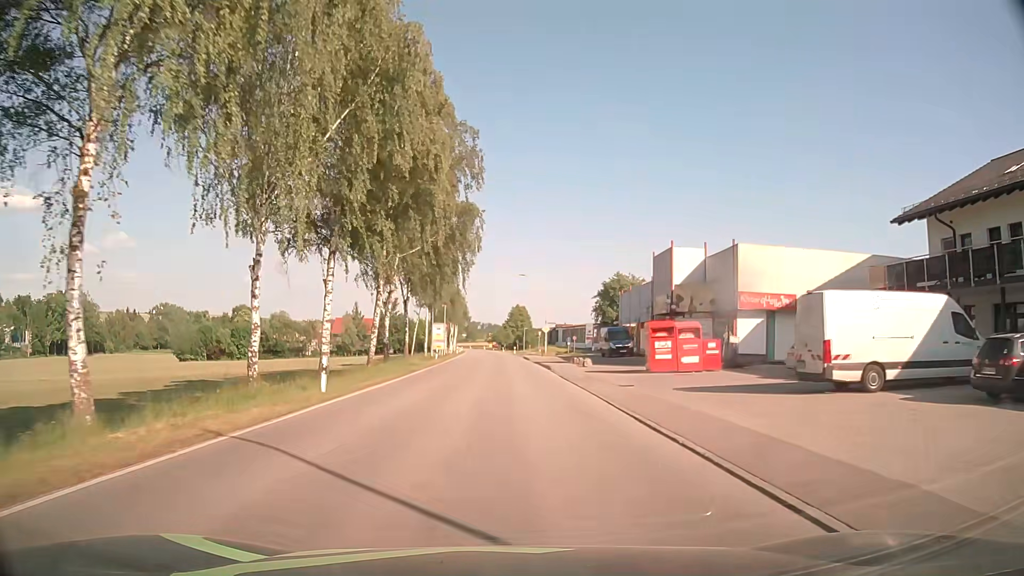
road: secondary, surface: asphalt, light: Day
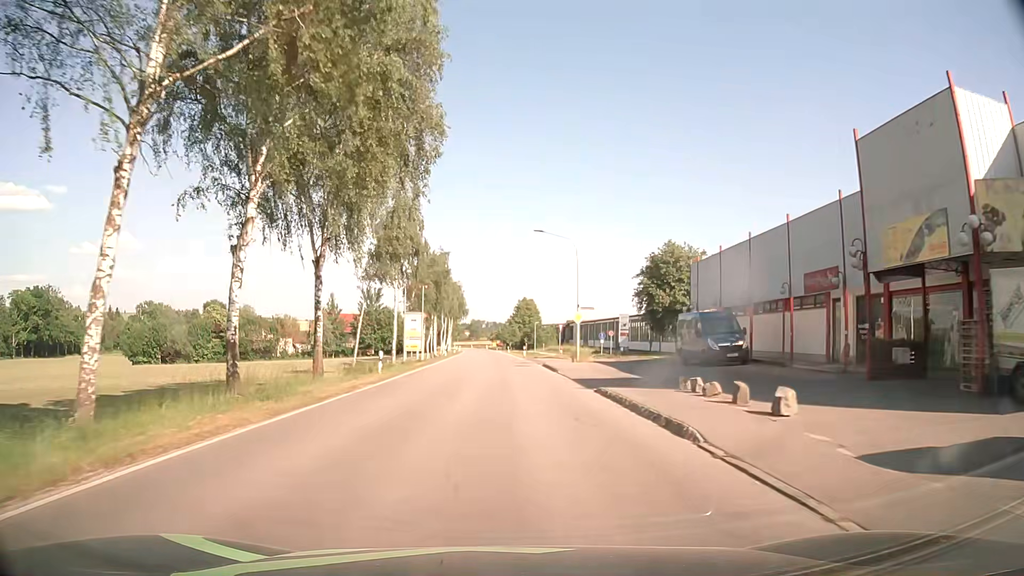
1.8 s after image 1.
(-0.3, +25.4) m; -1°
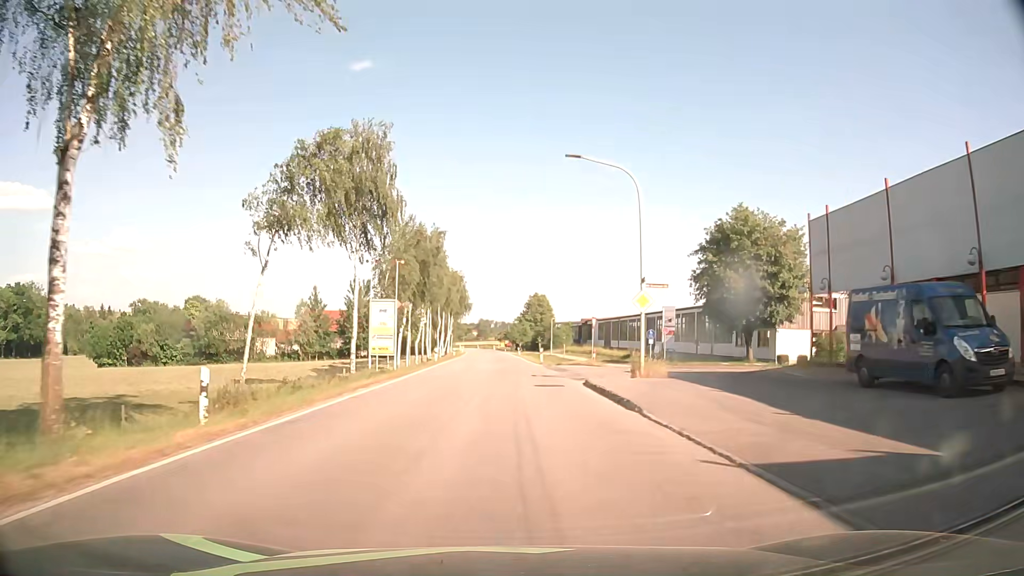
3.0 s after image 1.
(-0.1, +16.9) m; -1°
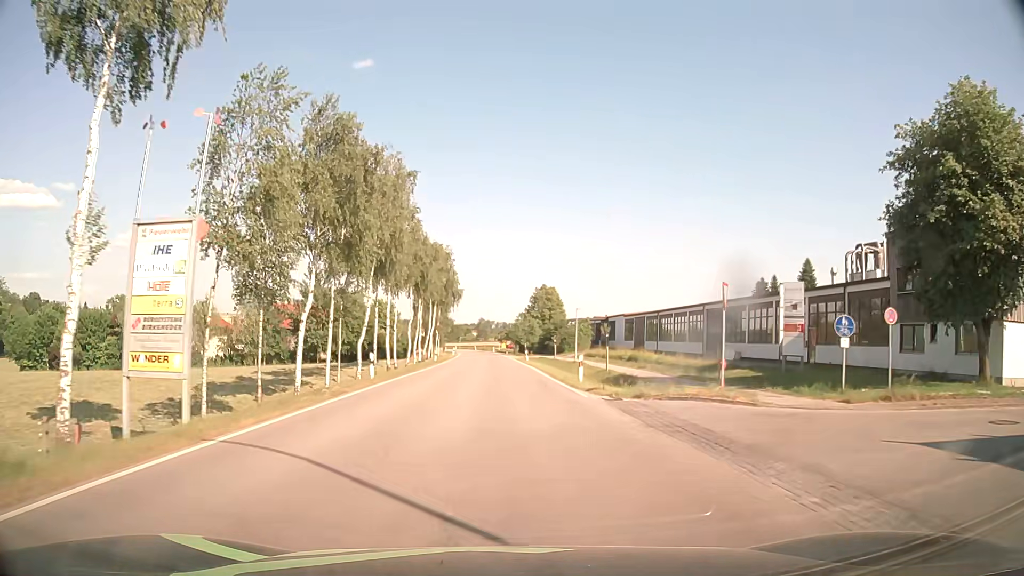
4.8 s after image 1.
(-0.2, +25.1) m; 0°
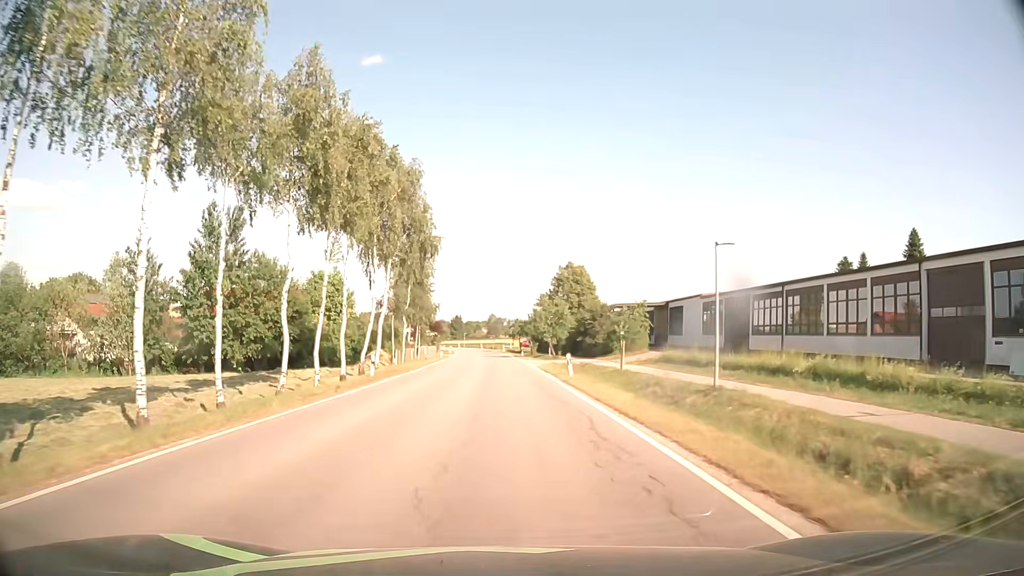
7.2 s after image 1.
(0.0, +33.2) m; -1°
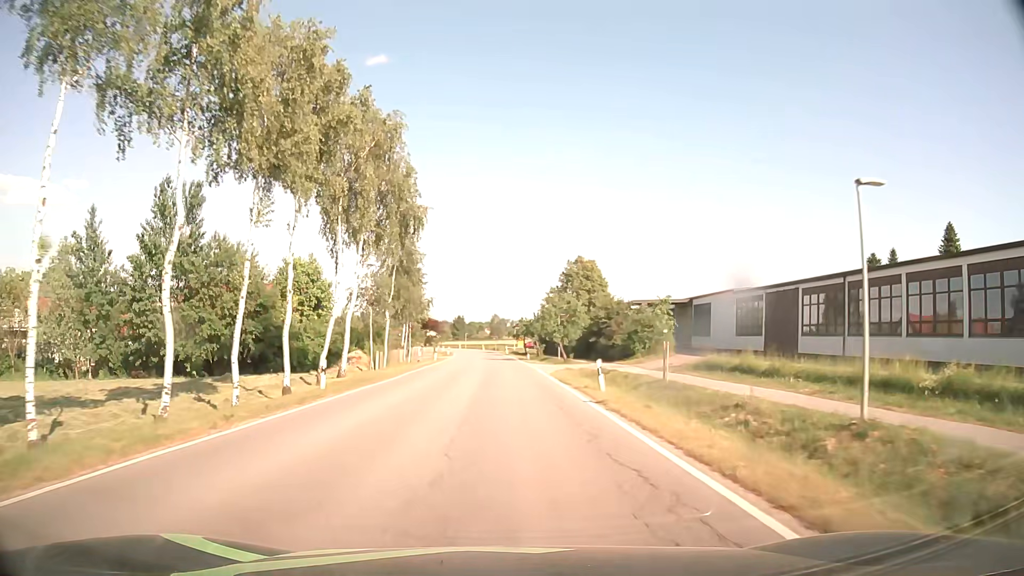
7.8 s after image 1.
(-0.1, +8.4) m; -1°
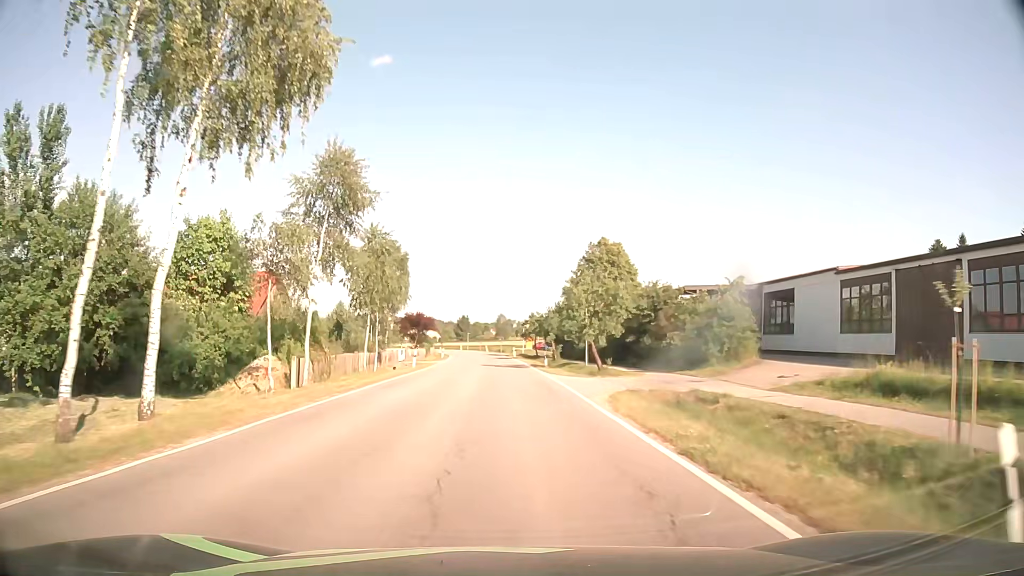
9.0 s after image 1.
(0.0, +16.9) m; -1°
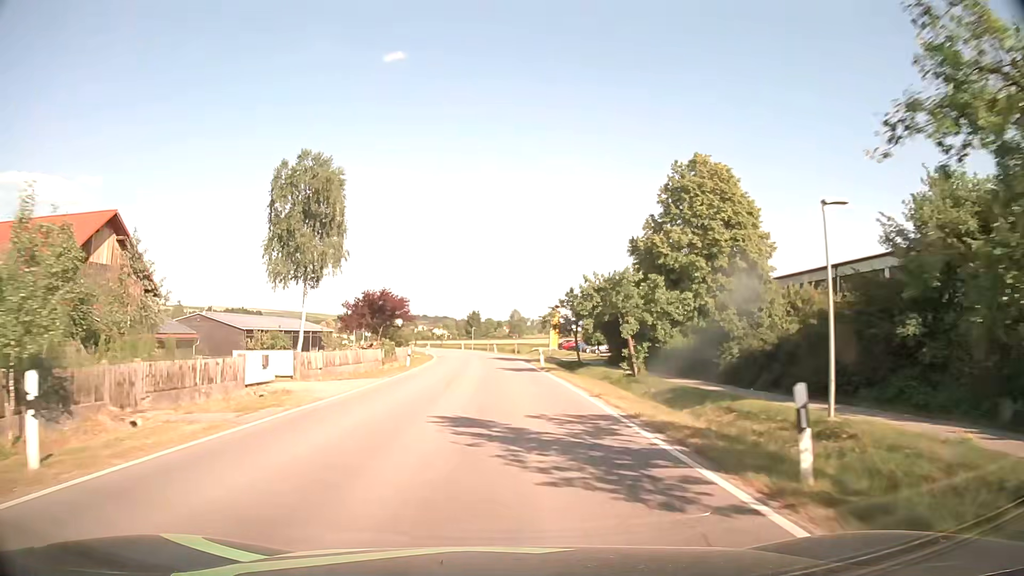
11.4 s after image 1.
(0.0, +34.3) m; -1°
(0, +10) (0, +20) (0, +30) (-1, +40) (-1, +50) (-2, +60) (-3, +70) (-4, +80) (-5, +90) (-7, +100) m
